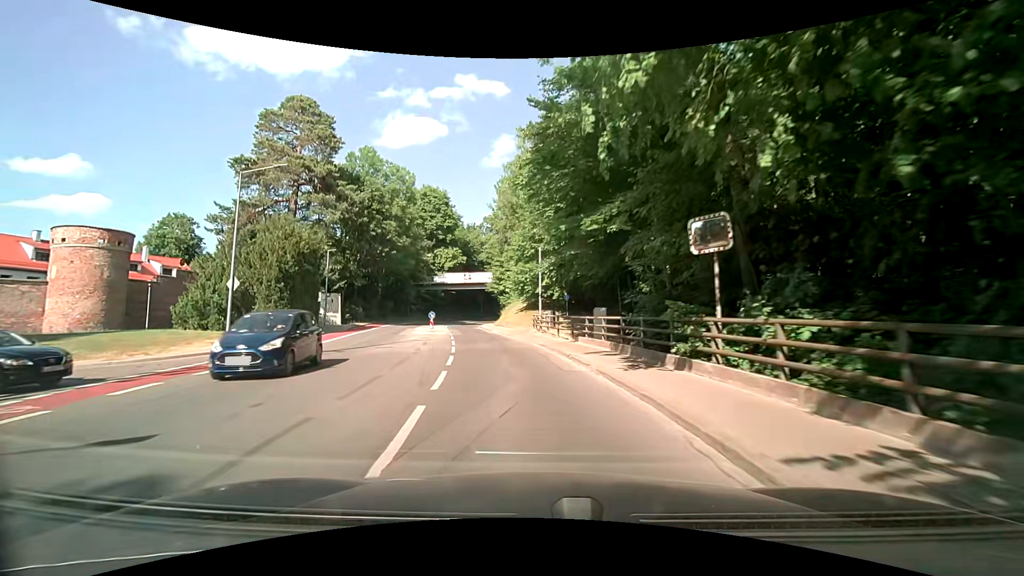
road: secondary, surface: asphalt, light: Day
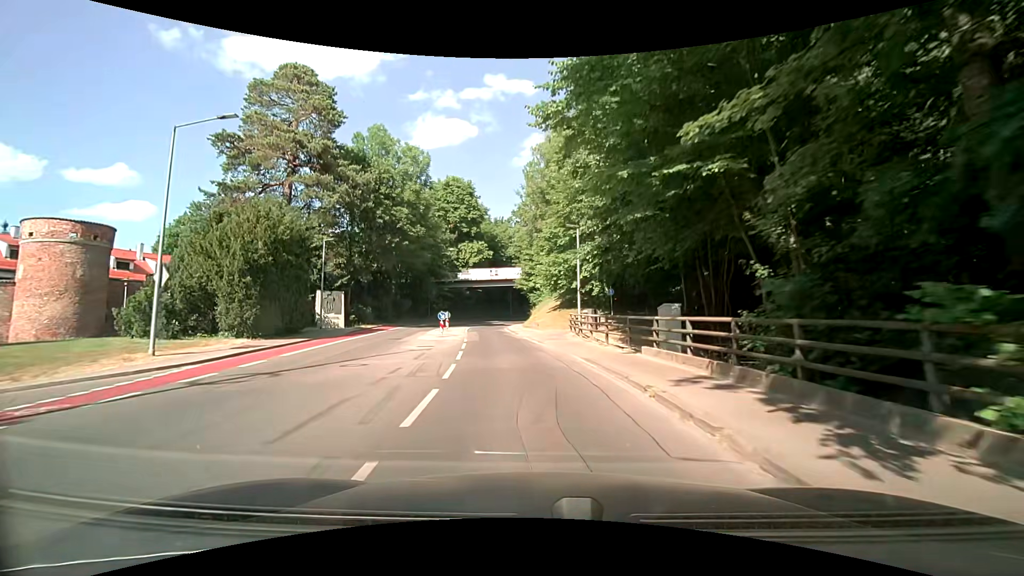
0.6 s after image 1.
(-0.3, +7.2) m; -4°
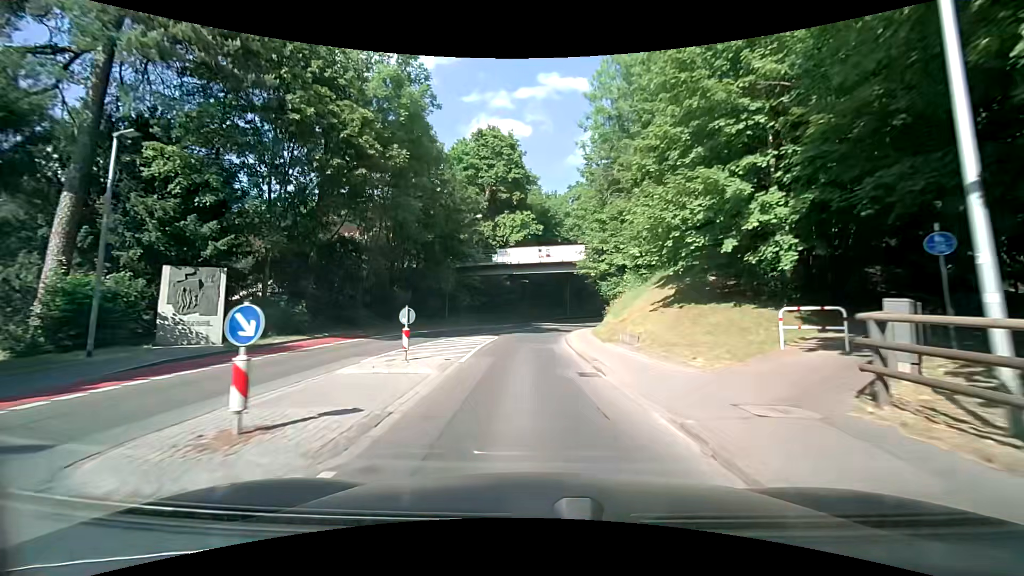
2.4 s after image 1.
(-1.6, +22.0) m; -7°
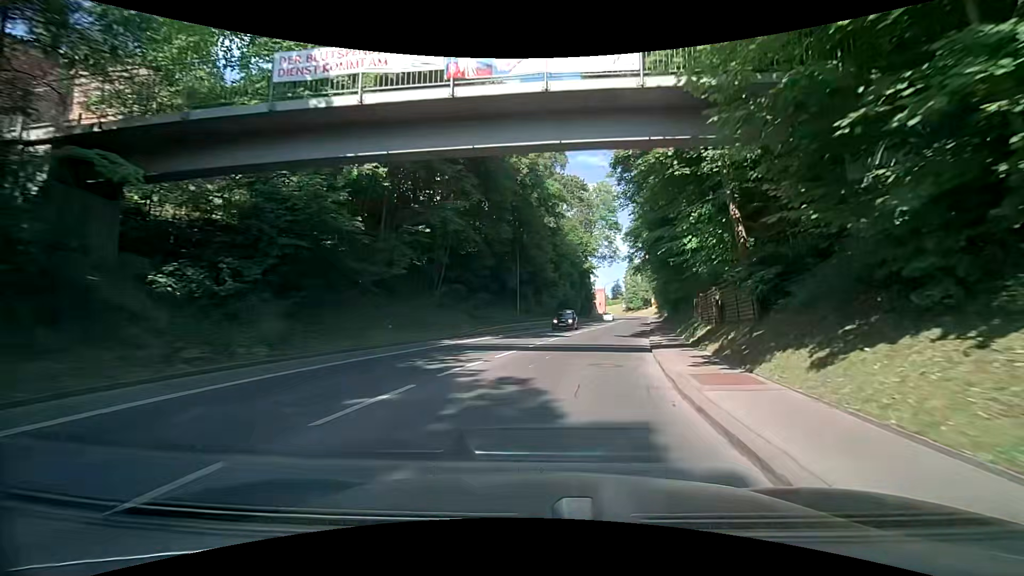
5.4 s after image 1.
(+0.5, +35.7) m; +7°
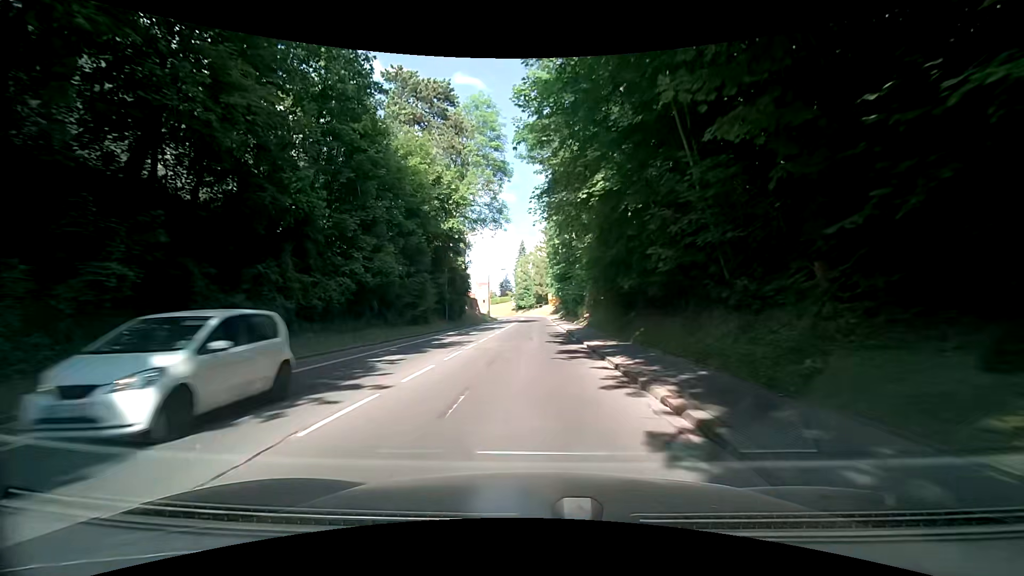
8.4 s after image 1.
(+5.7, +35.2) m; +13°
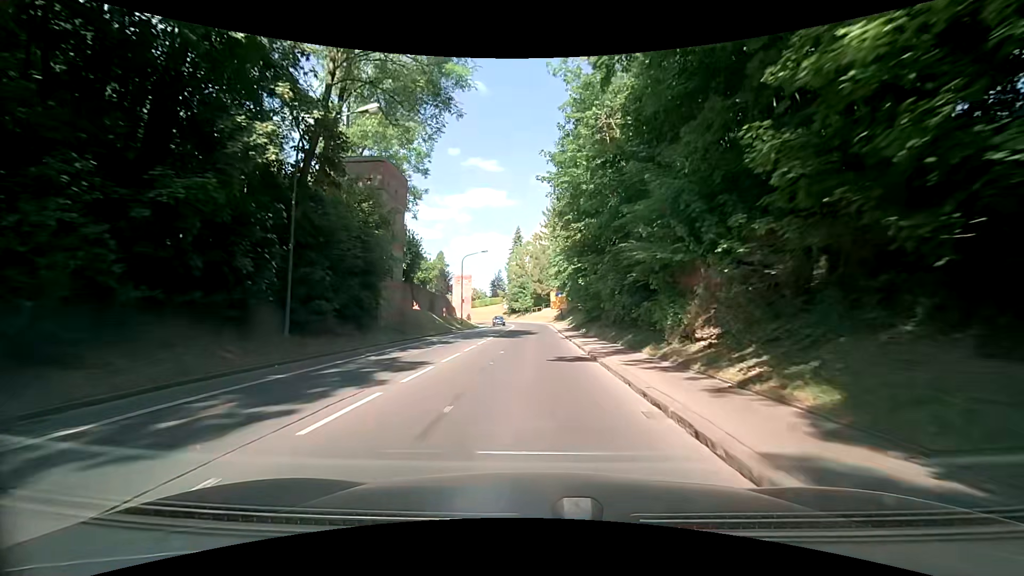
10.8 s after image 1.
(+0.1, +31.2) m; 0°
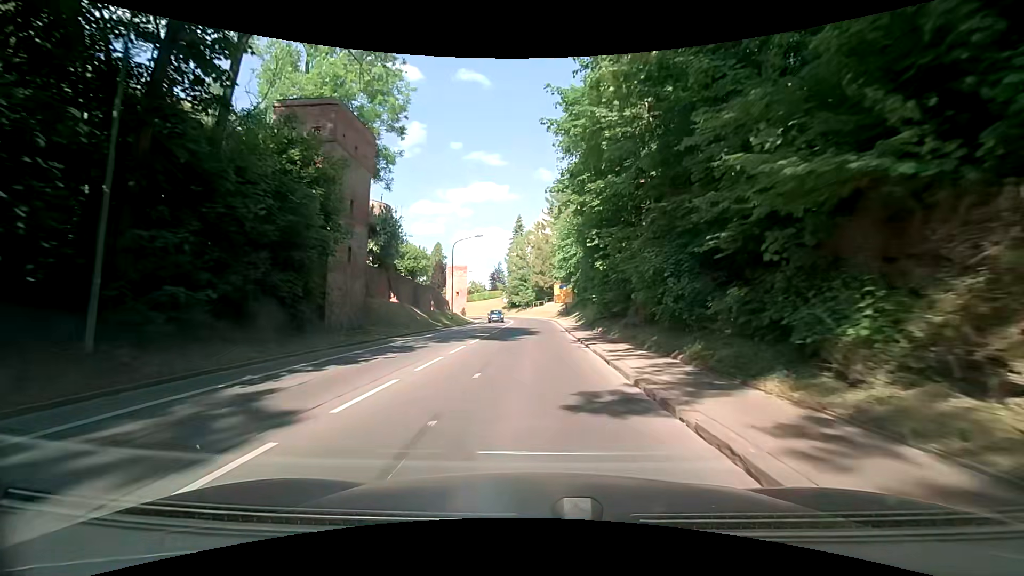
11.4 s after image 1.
(+0.1, +8.0) m; +1°
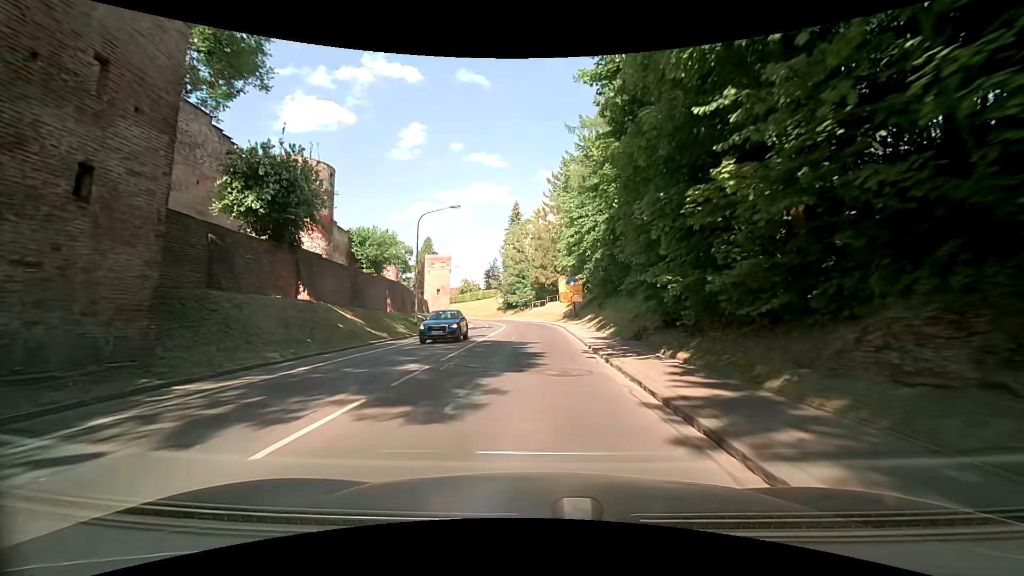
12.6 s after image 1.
(-0.2, +15.3) m; -1°
(0, +10) (0, +20) (0, +30) (0, +40) (-1, +50) (-2, +60) (-4, +70) (-7, +79) (-11, +88) (-16, +97) m
